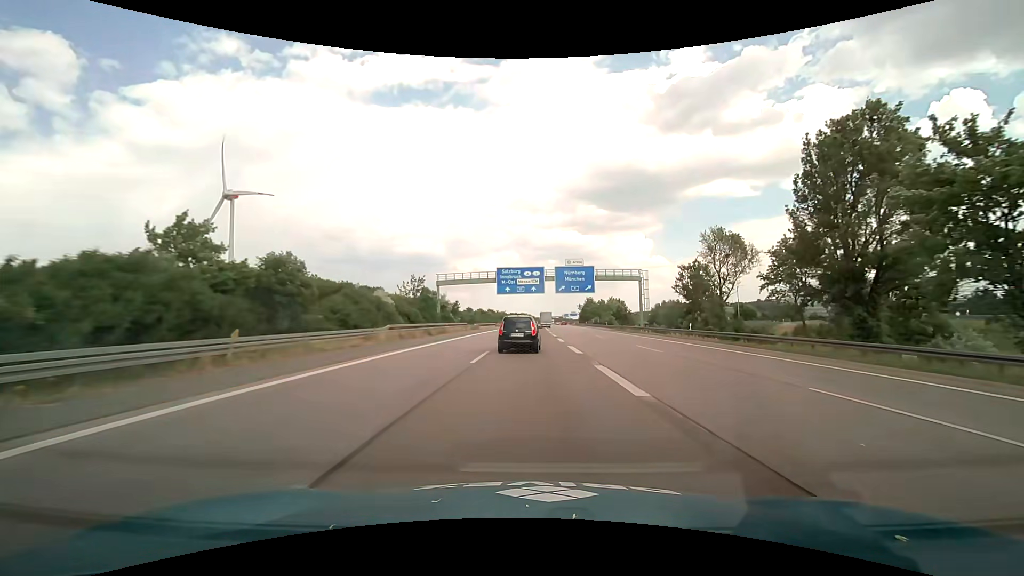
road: motorway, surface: asphalt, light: Day
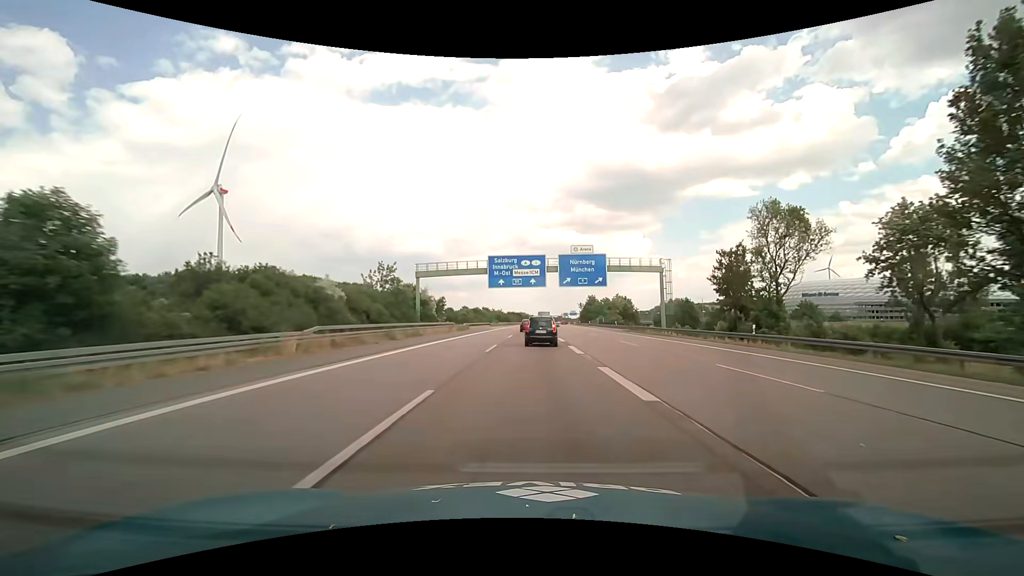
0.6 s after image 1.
(0.0, +12.6) m; 0°
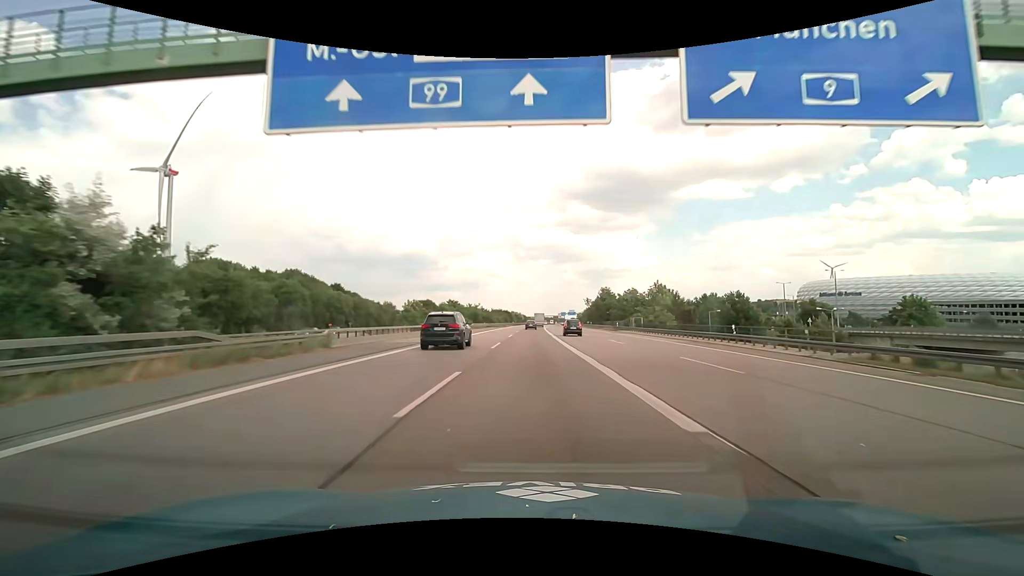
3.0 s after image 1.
(+0.2, +50.3) m; +1°
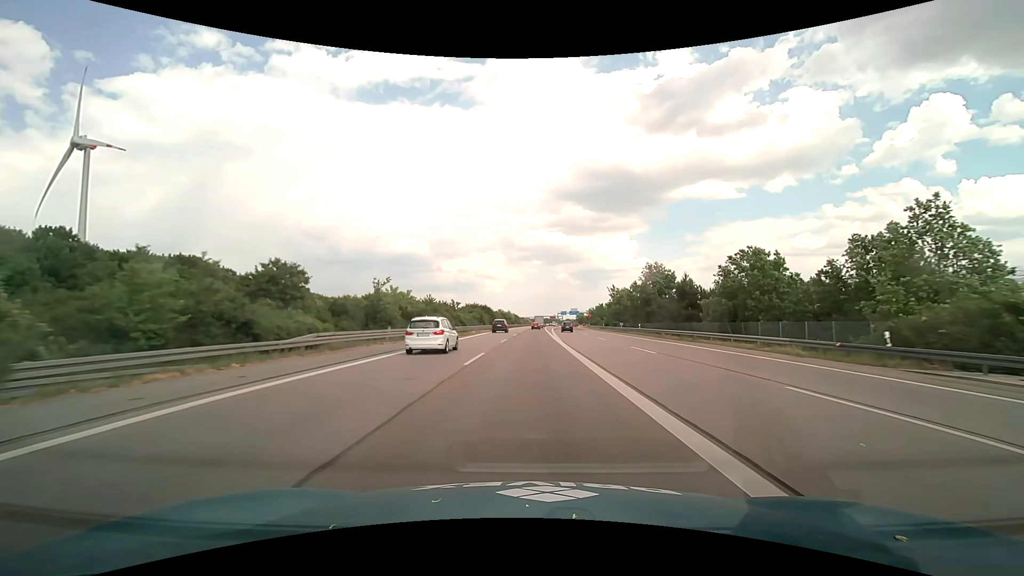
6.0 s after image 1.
(+0.5, +62.8) m; +1°
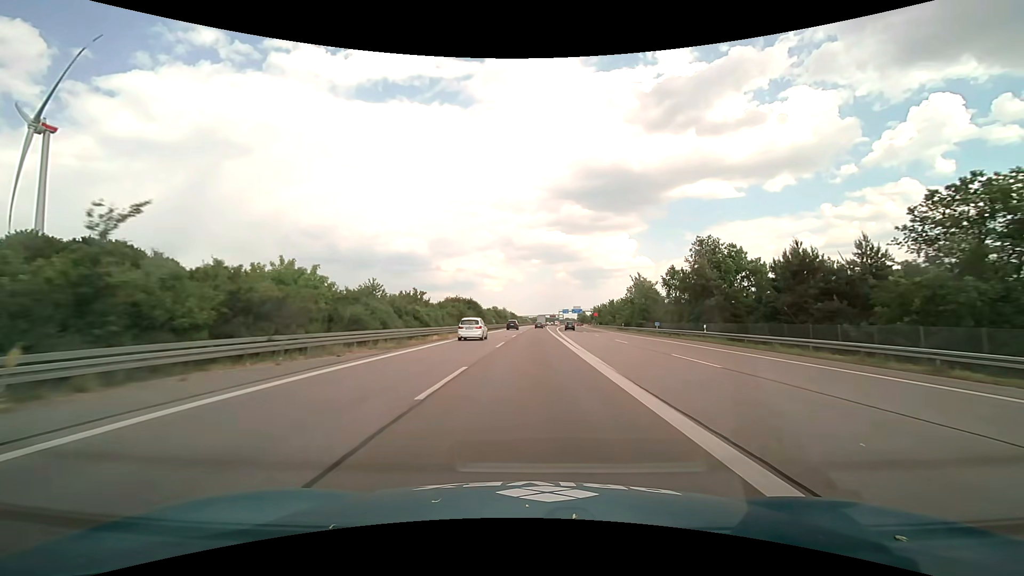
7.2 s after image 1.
(0.0, +25.1) m; 0°
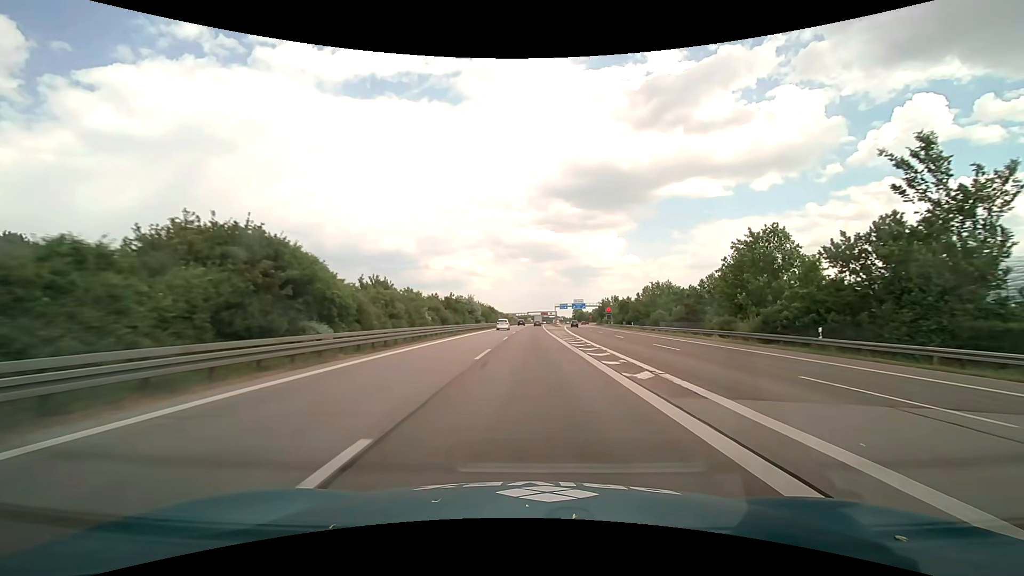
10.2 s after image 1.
(+0.9, +62.8) m; +1°
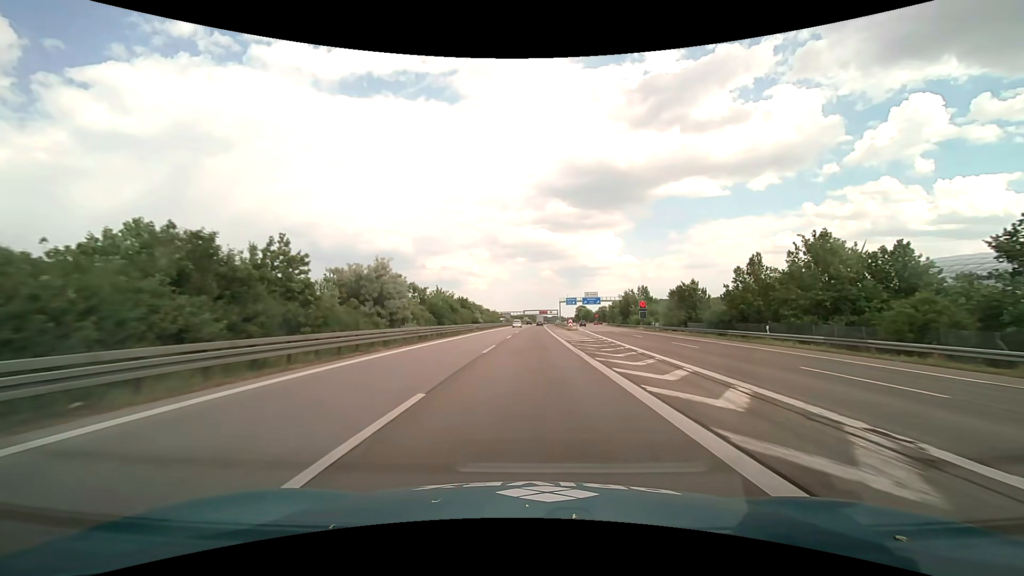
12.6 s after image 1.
(+0.2, +50.2) m; 0°
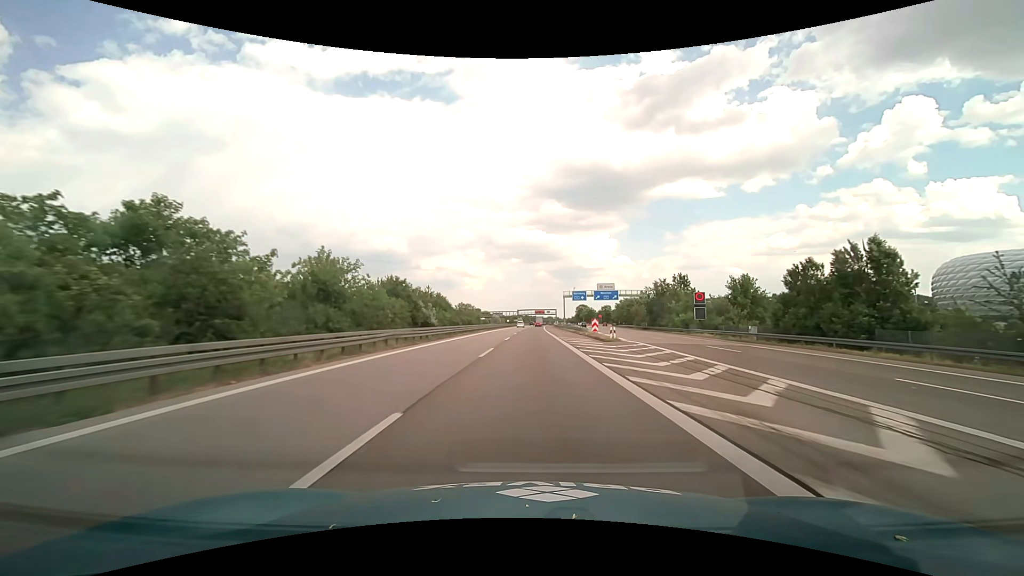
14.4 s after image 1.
(+0.2, +37.7) m; +1°
(0, +10) (0, +20) (0, +30) (0, +40) (0, +50) (+1, +60) (+1, +70) (+1, +80) (+1, +90) (+1, +100) m
